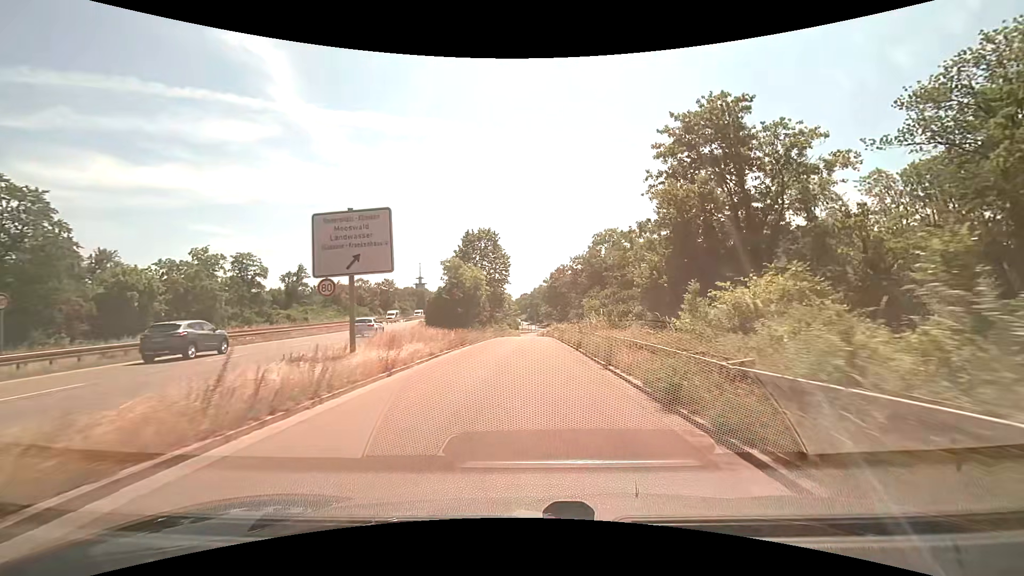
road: trunk_link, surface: asphalt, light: Day
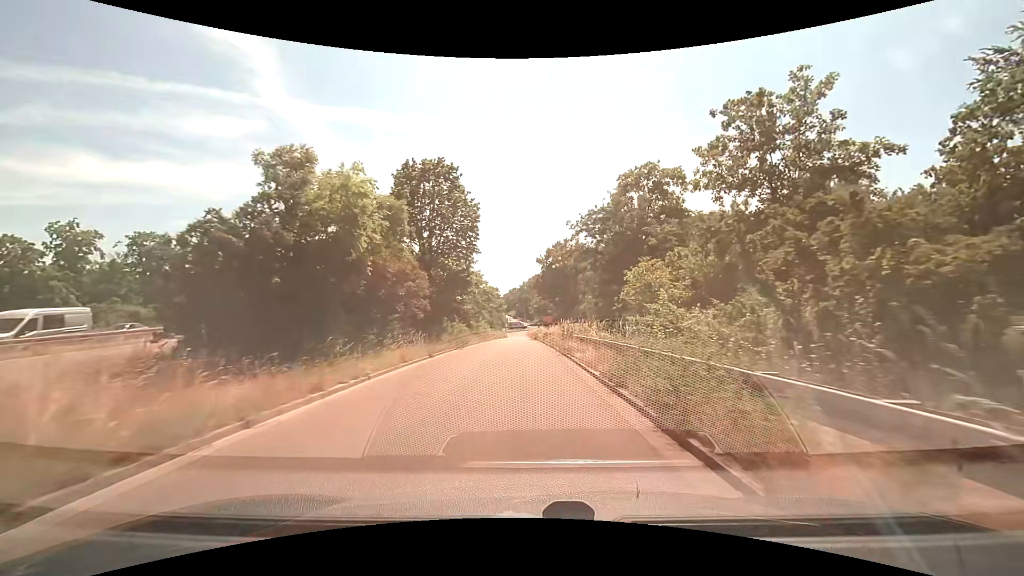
(+0.5, +27.5) m; +2°
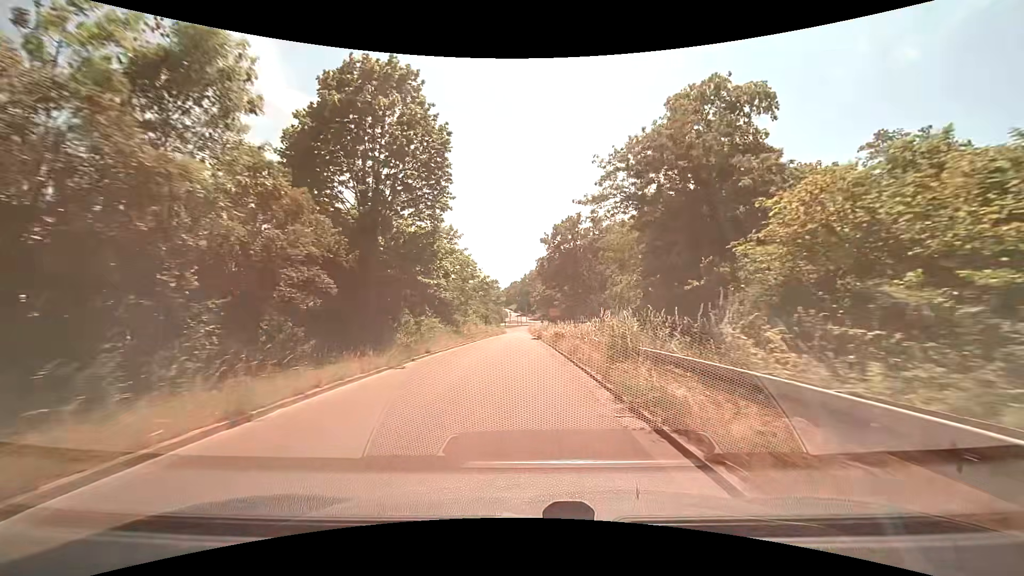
(-0.1, +13.7) m; -1°
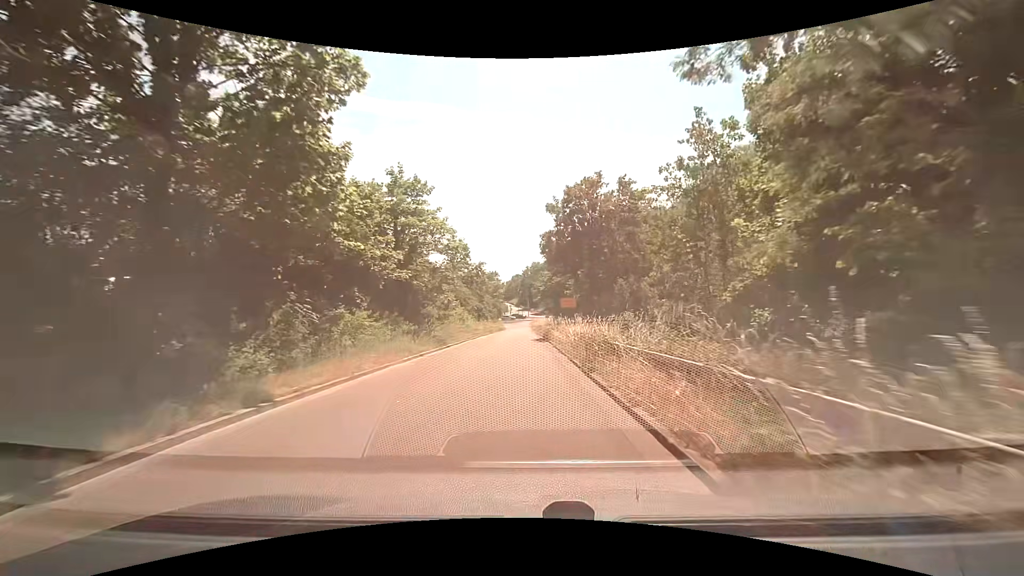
(0.0, +13.4) m; 0°
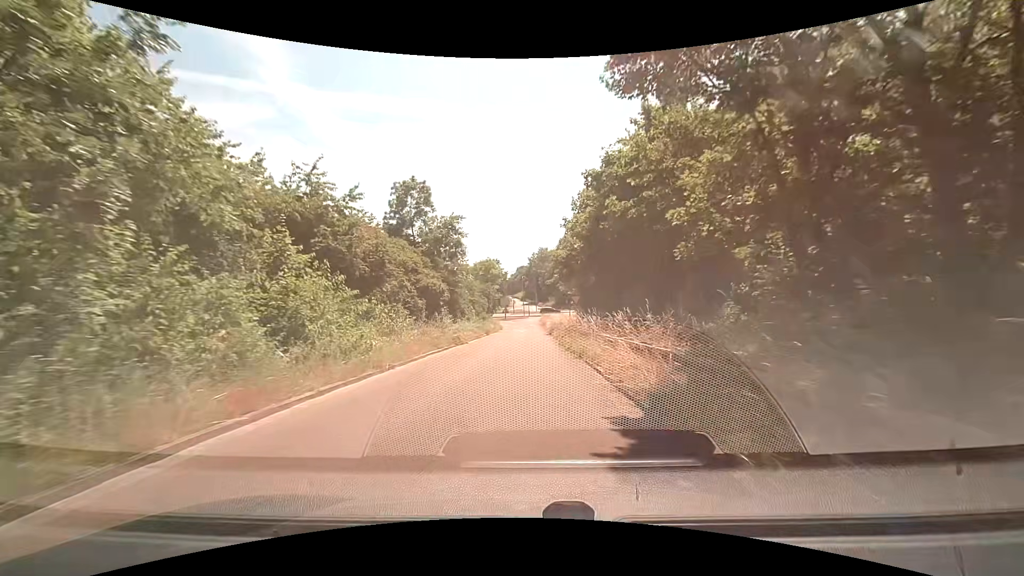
(-0.4, +32.7) m; -1°
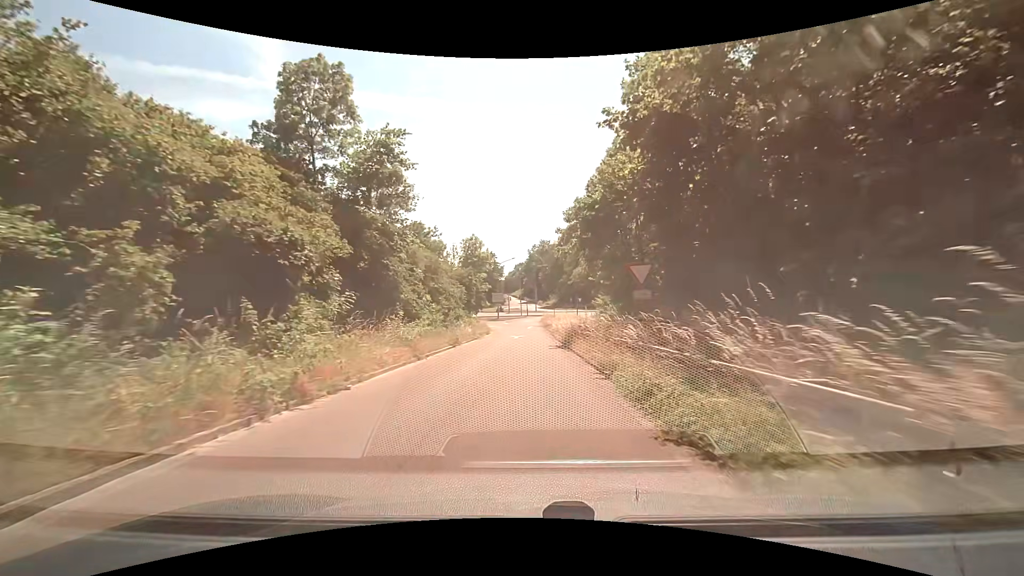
(+0.1, +19.0) m; 0°
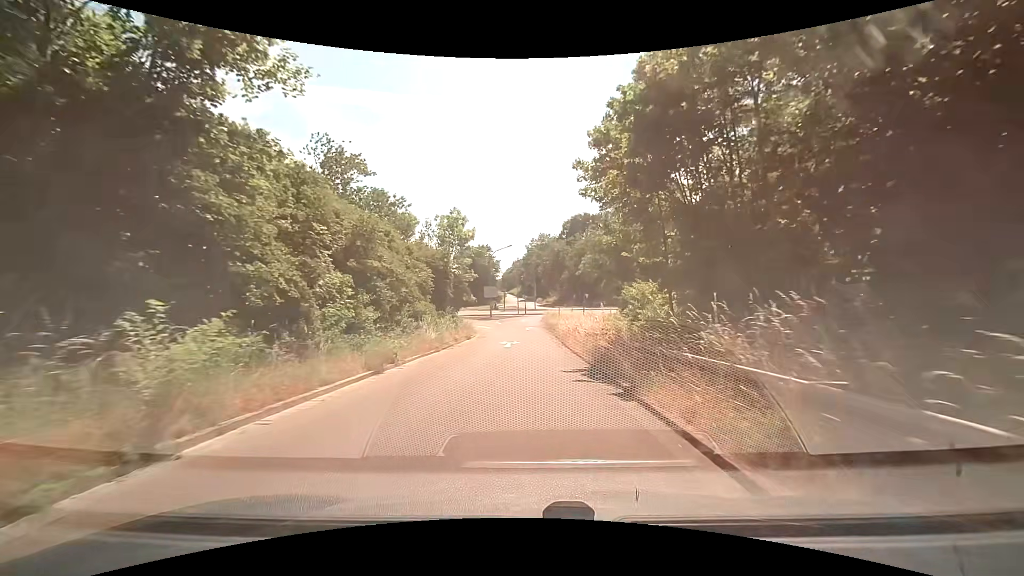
(+0.1, +12.3) m; +1°
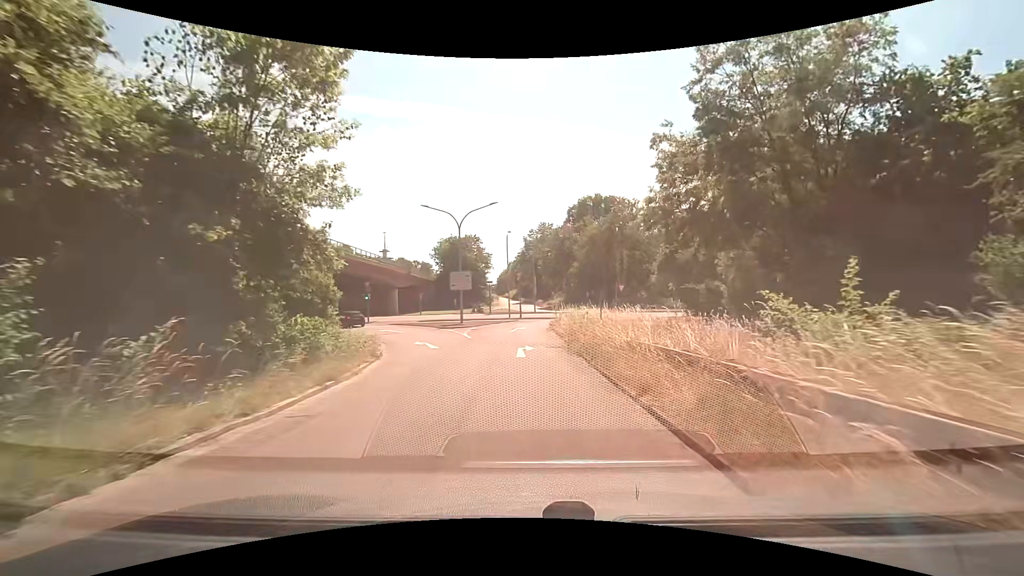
(+0.2, +27.6) m; 0°
(0, +10) (0, +20) (0, +30) (+1, +40) (+6, +48) (+16, +51) (+26, +50) (+36, +49) (+46, +48) (+55, +46) m
